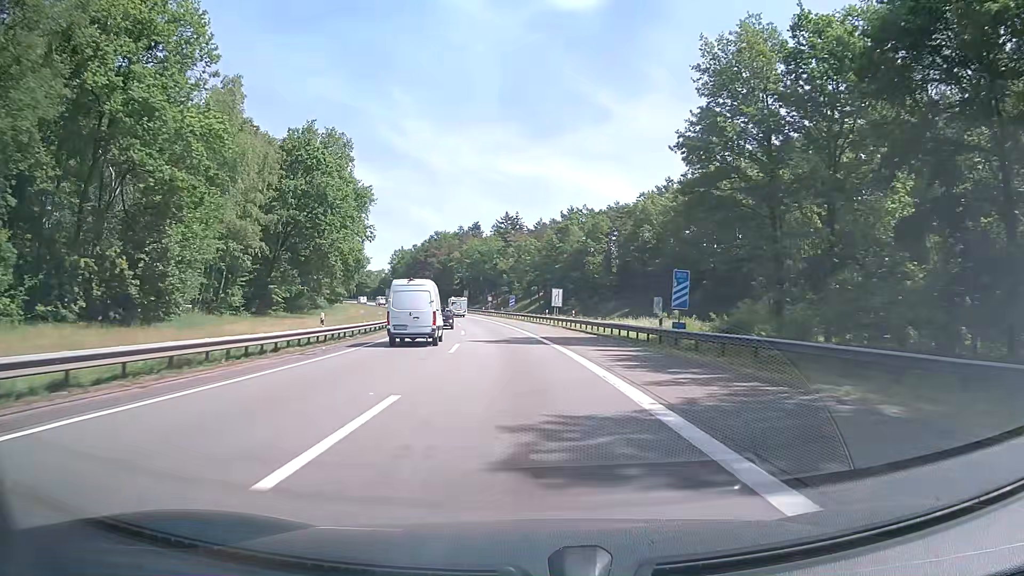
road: motorway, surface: asphalt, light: Day
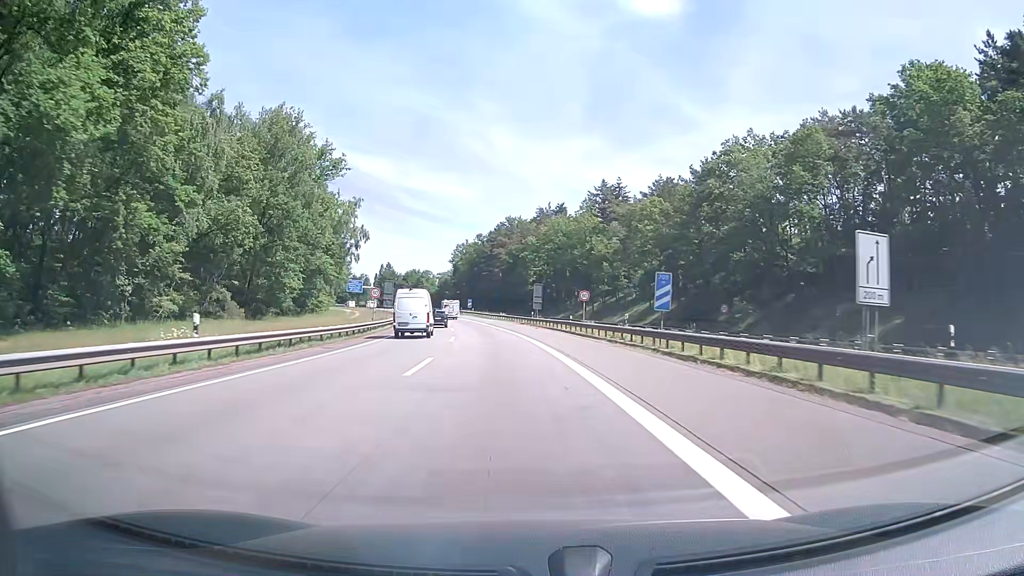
(-4.0, +62.2) m; -7°
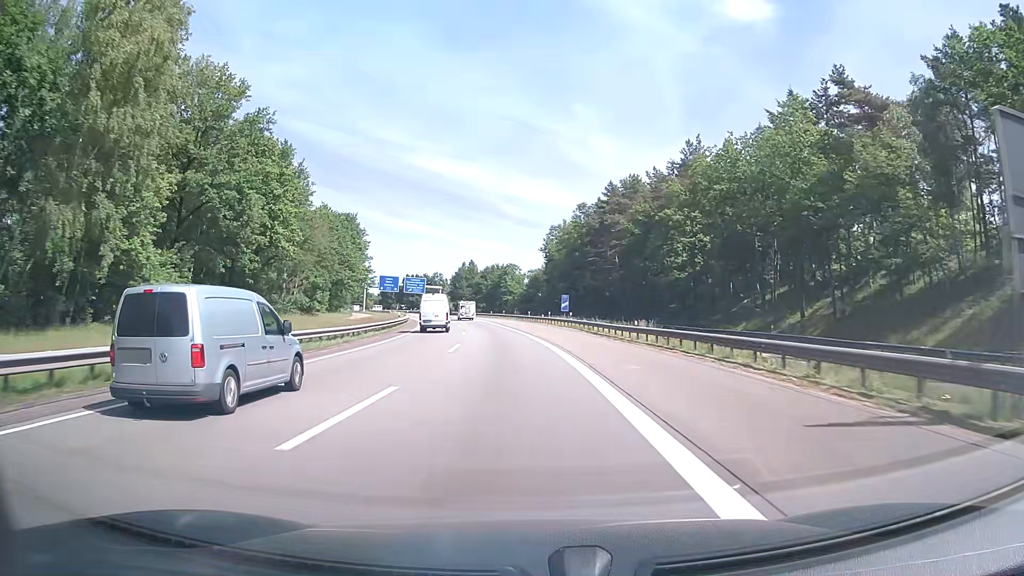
(-4.8, +62.2) m; -9°
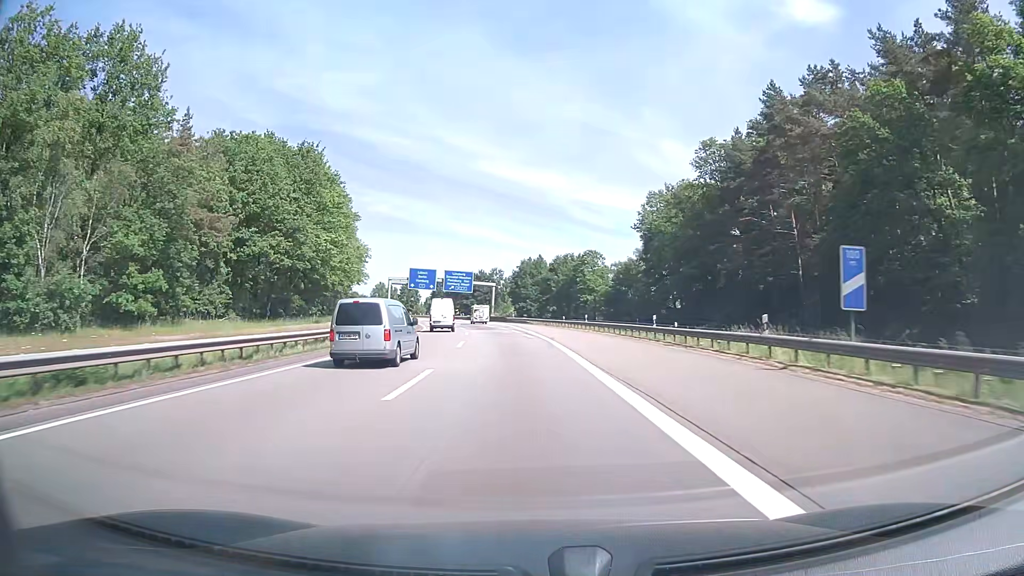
(-2.8, +49.9) m; -6°
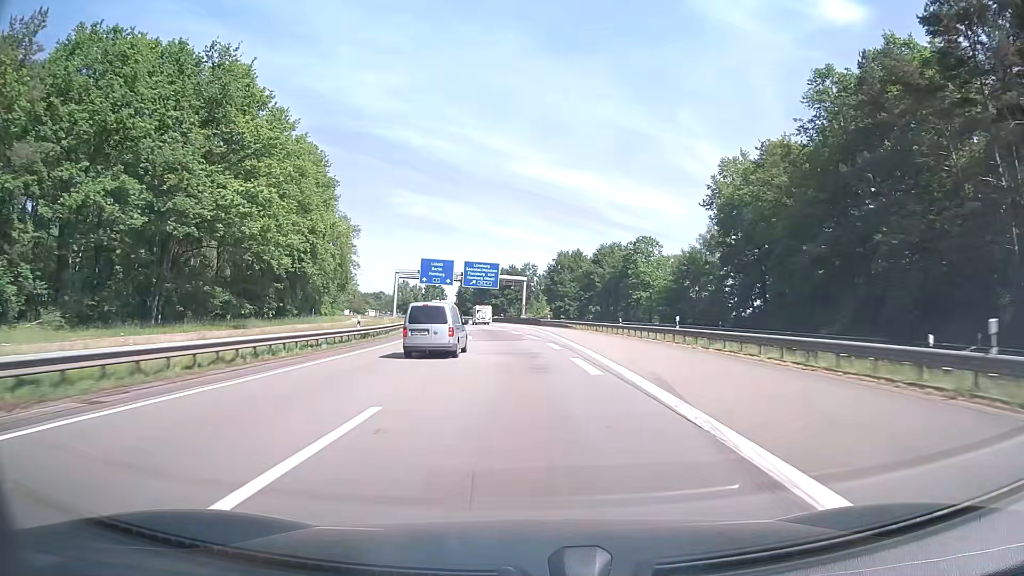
(-0.7, +24.9) m; -3°
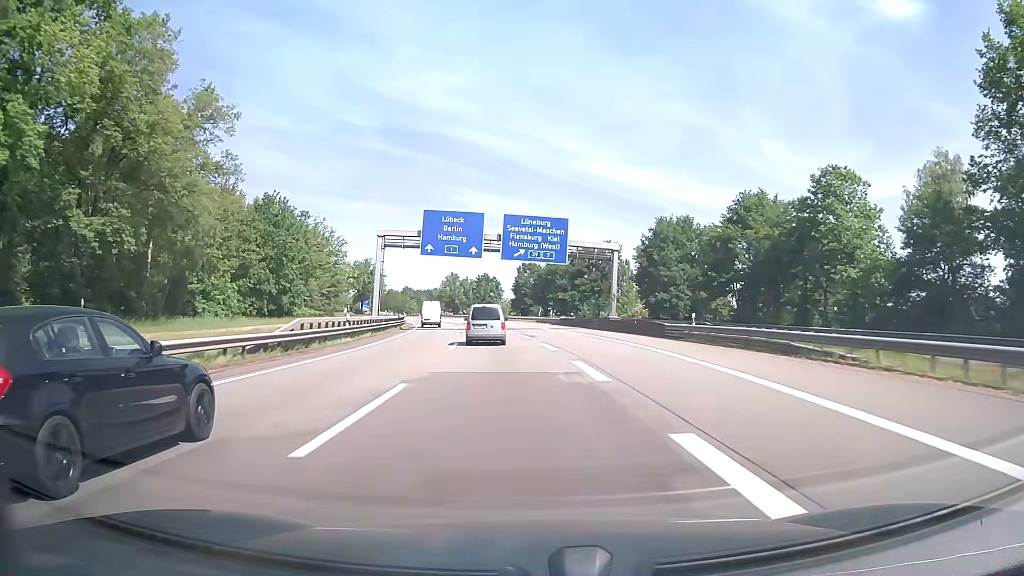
(-2.4, +50.0) m; -6°
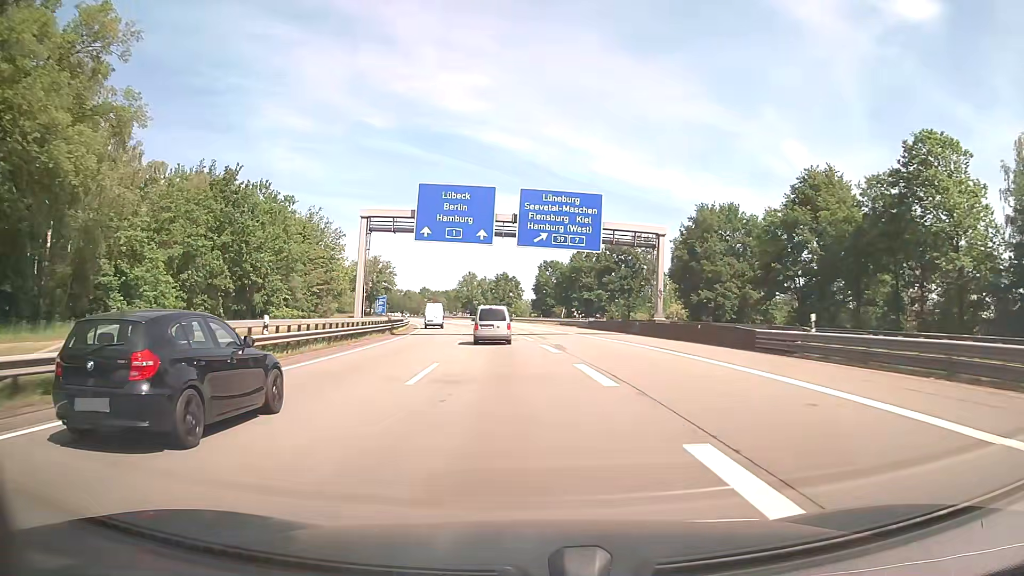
(-0.2, +12.5) m; -2°
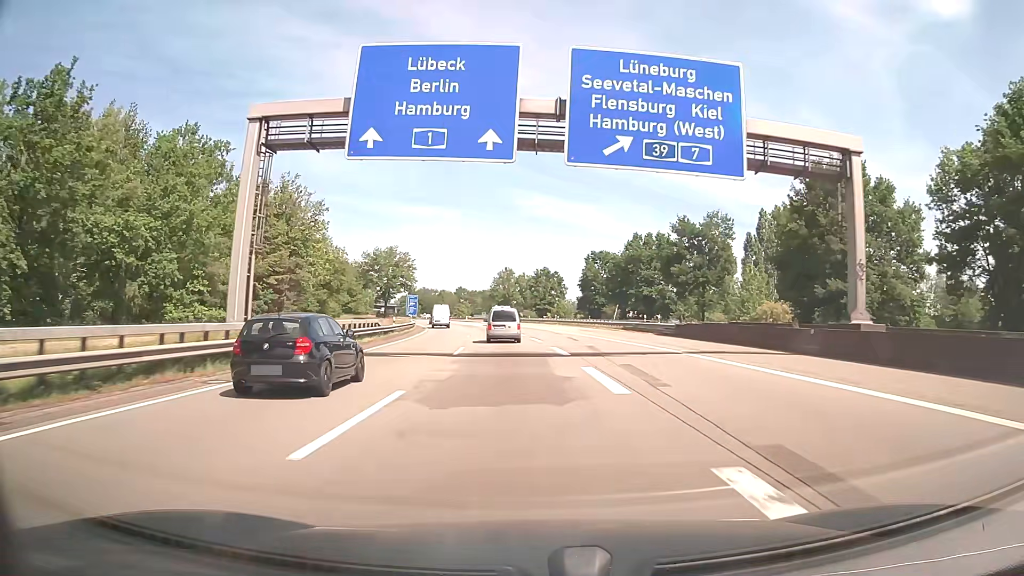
(-0.8, +25.1) m; -3°
